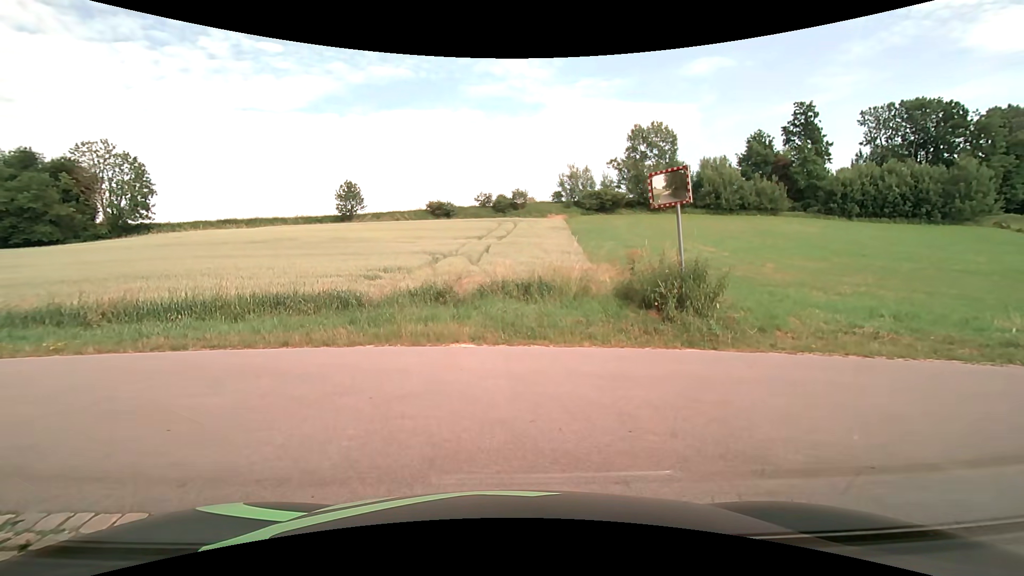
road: residential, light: Day
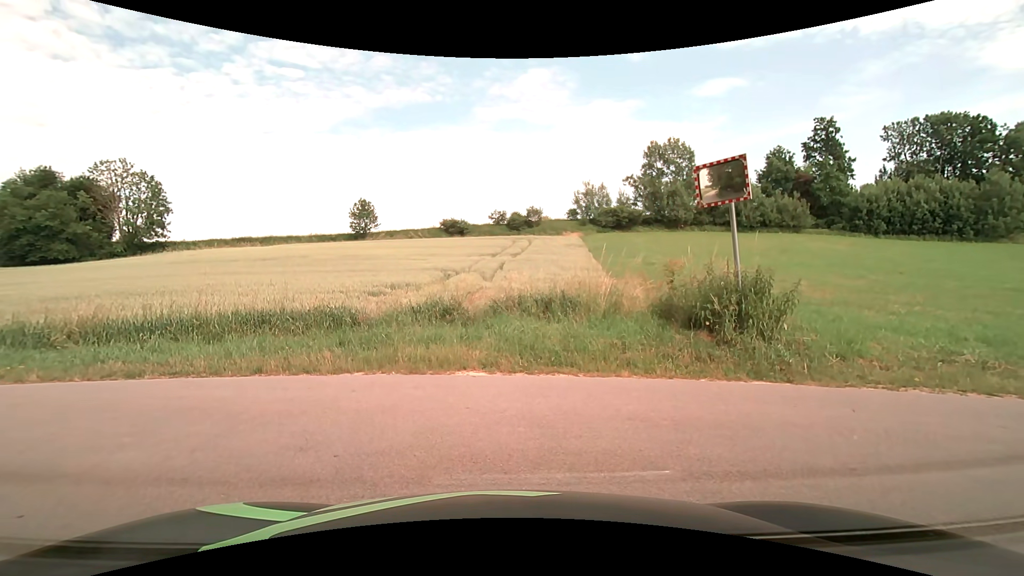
(0.0, +1.5) m; +1°
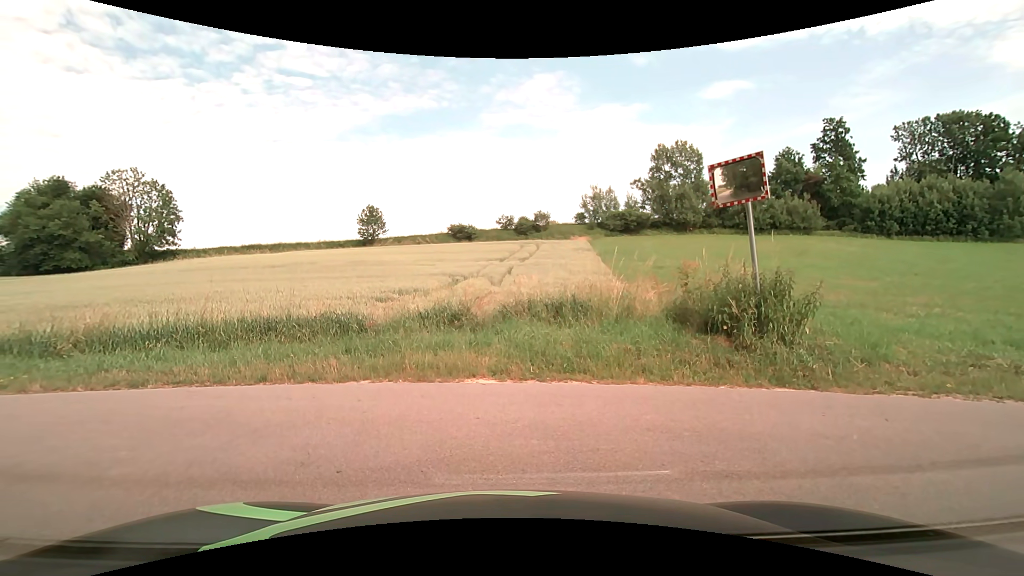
(0.0, +0.3) m; 0°
